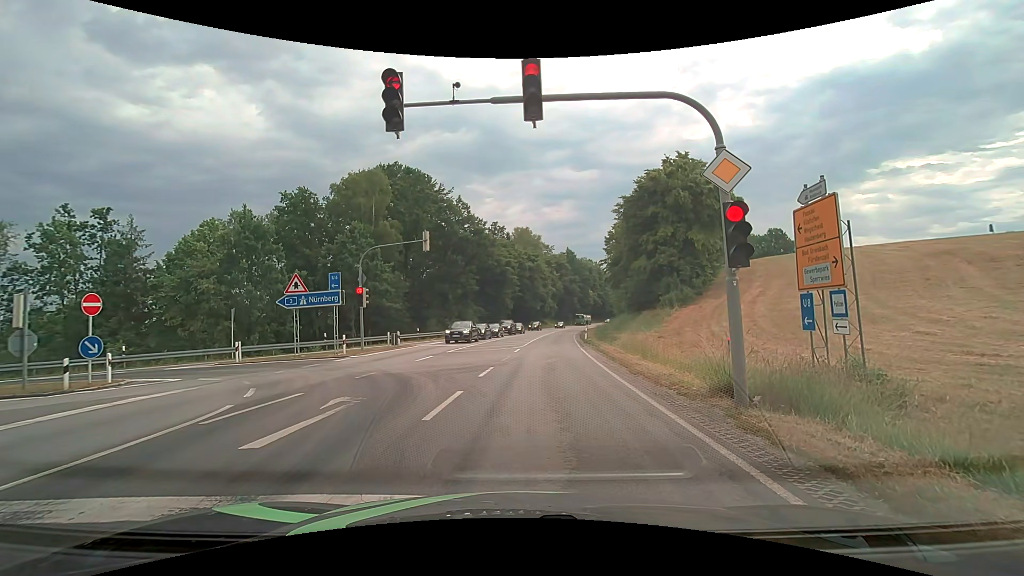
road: primary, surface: asphalt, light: Day
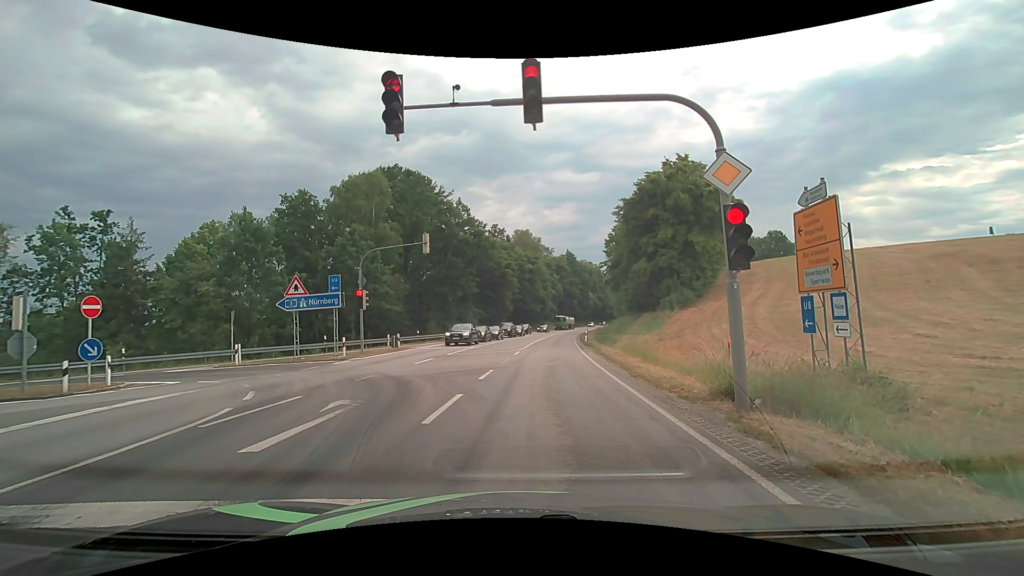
(0.0, +0.1) m; 0°
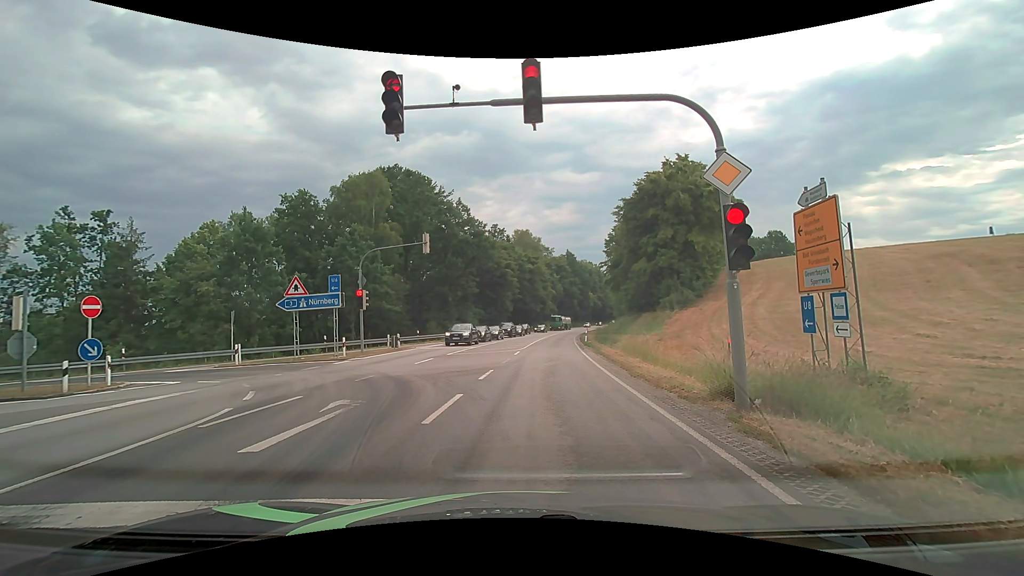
(0.0, 0.0) m; 0°
(0, +10) (0, +20) (+1, +30) (+2, +40) (+3, +50) (+4, +60) (+5, +70) (+6, +80) (+8, +90) (+9, +99) m
